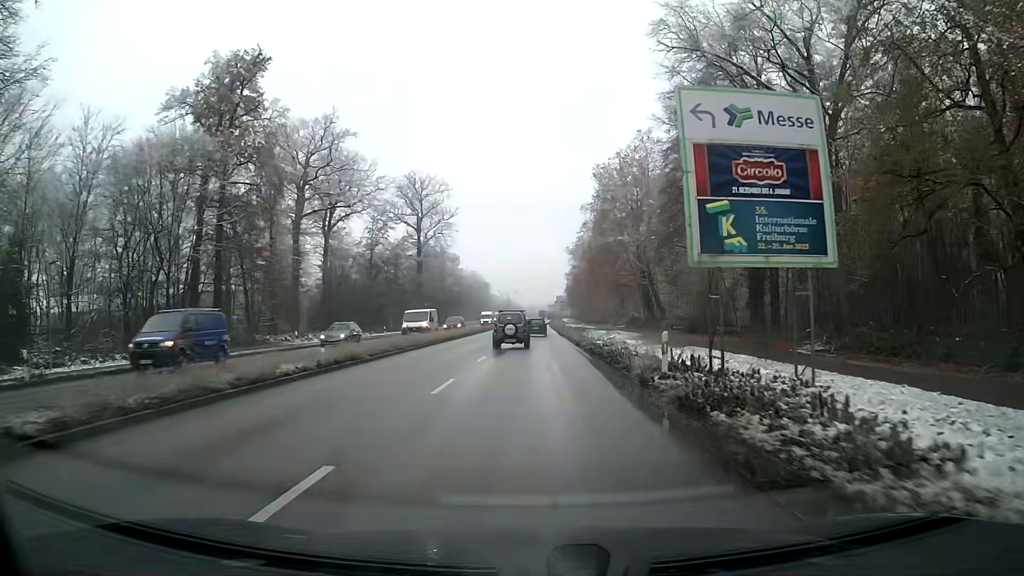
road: primary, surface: asphalt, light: Day
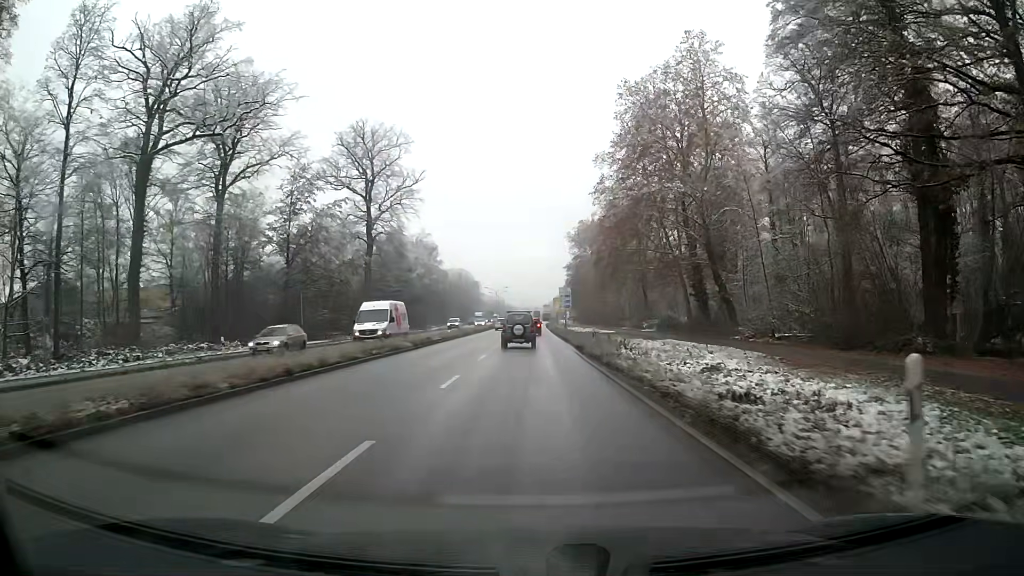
(+0.2, +35.1) m; +1°
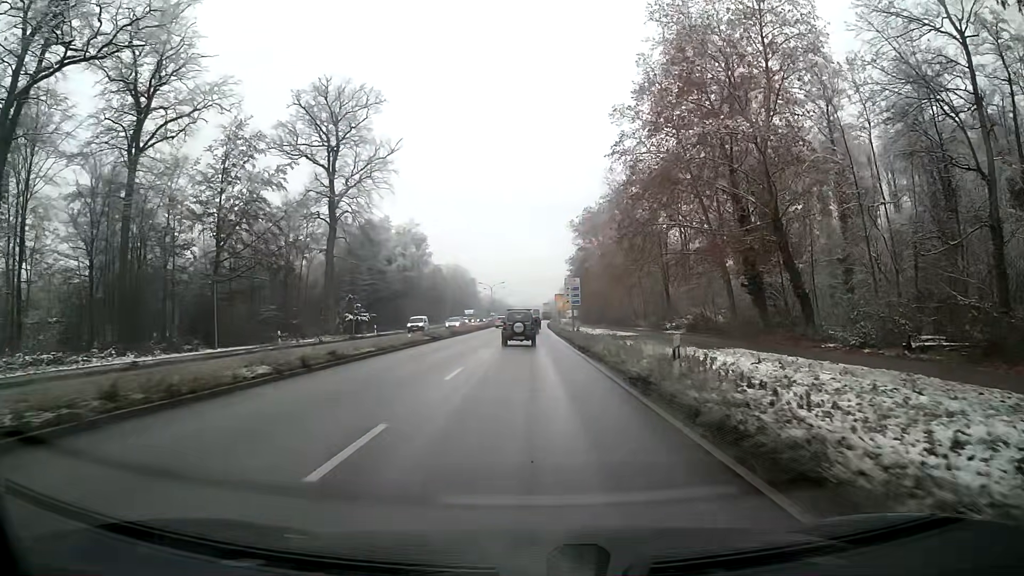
(0.0, +17.2) m; 0°
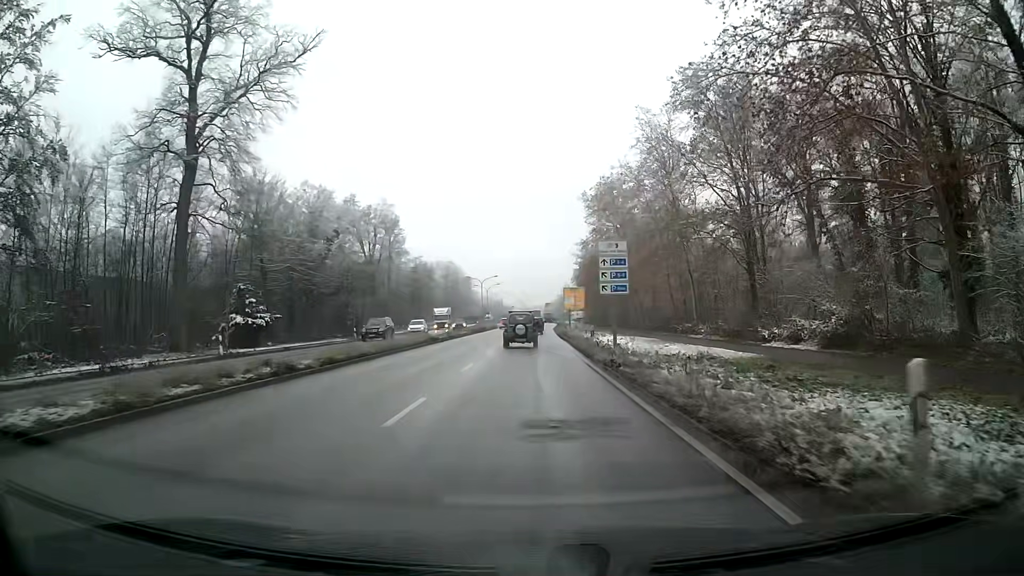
(-0.1, +33.5) m; 0°
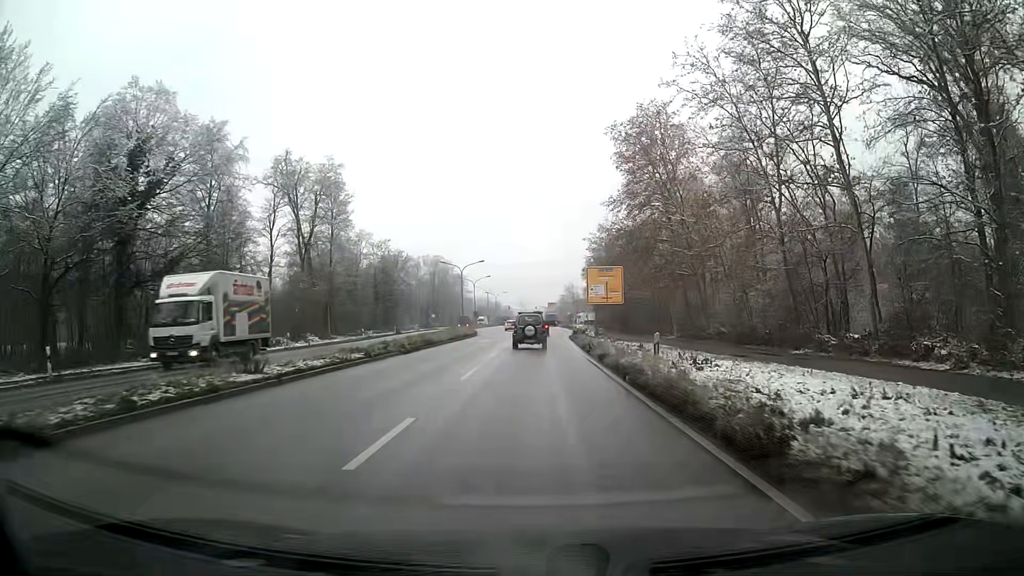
(+0.2, +39.1) m; 0°
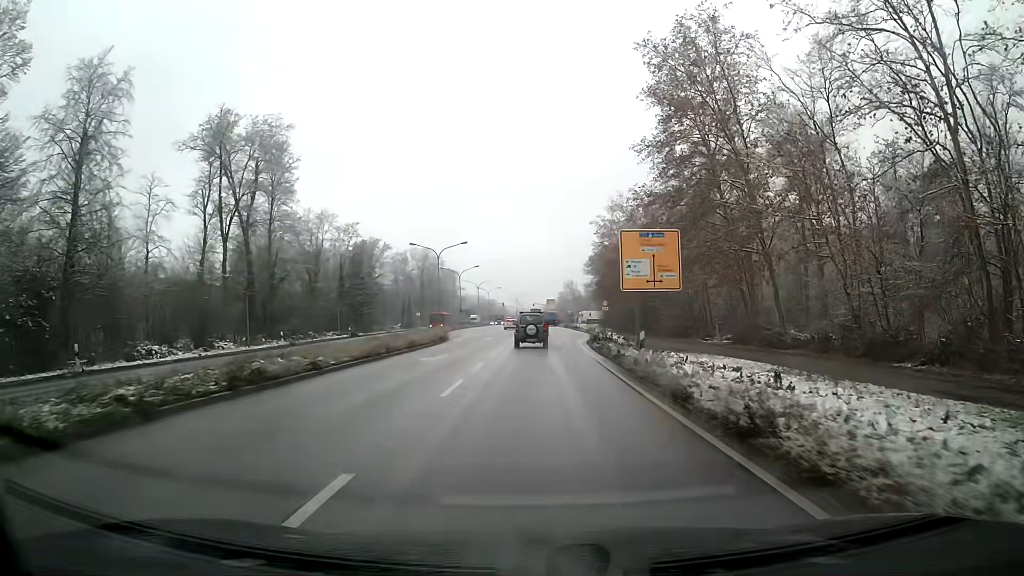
(0.0, +21.9) m; 0°
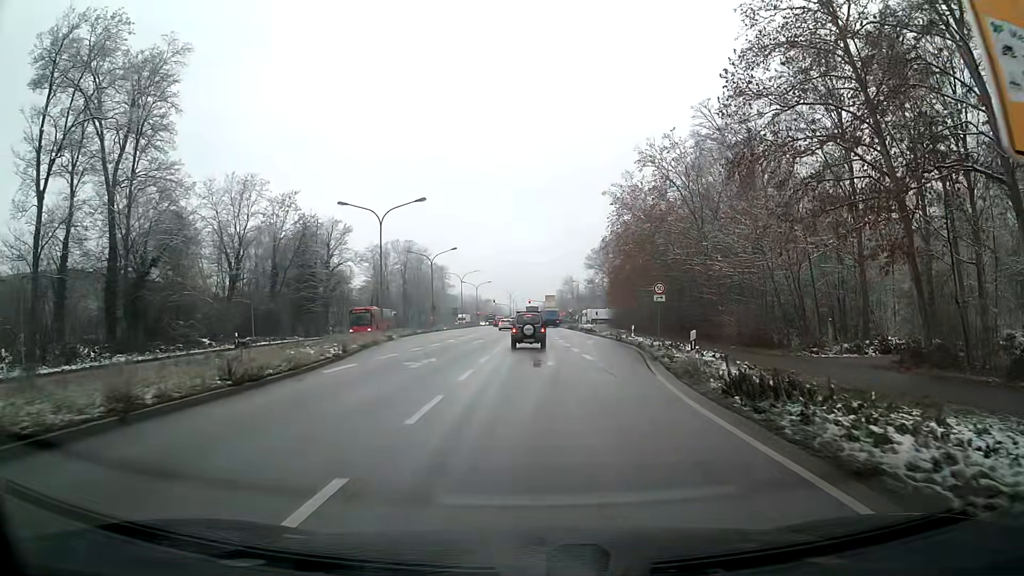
(+0.1, +27.4) m; 0°
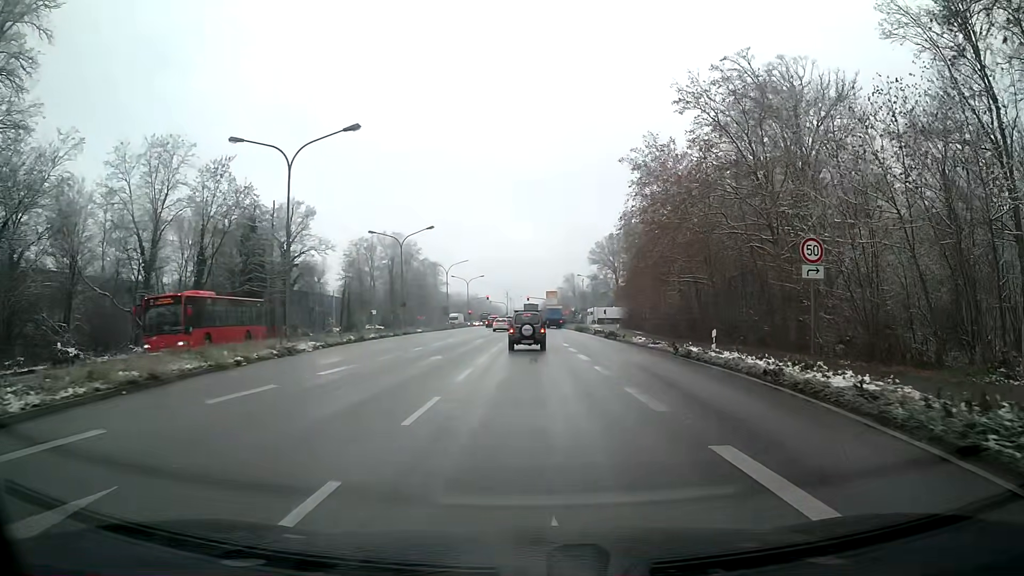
(0.0, +18.8) m; 0°
